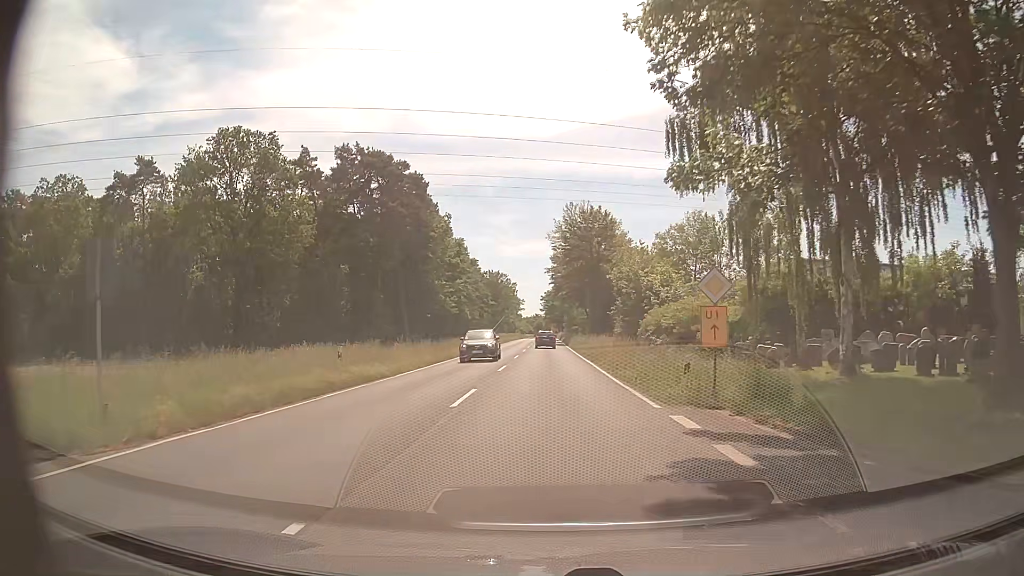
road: tertiary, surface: asphalt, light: Day
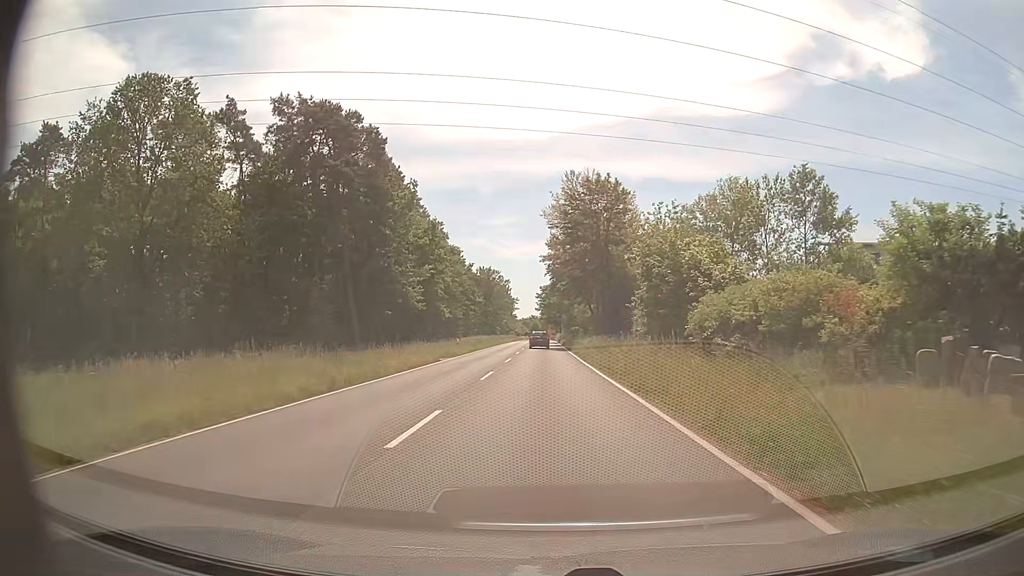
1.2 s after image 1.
(+0.1, +16.8) m; 0°
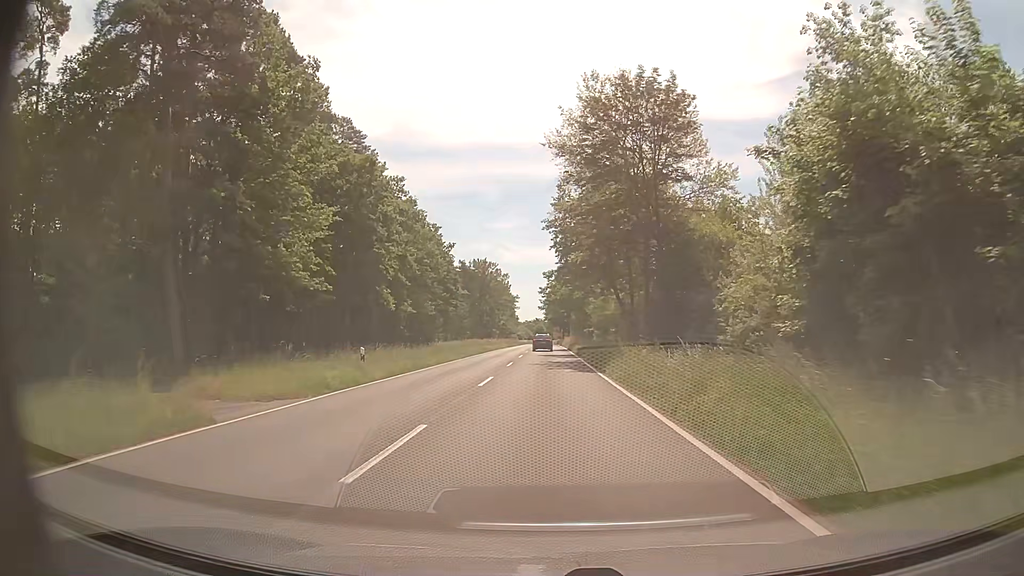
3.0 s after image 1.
(+0.1, +26.2) m; 0°
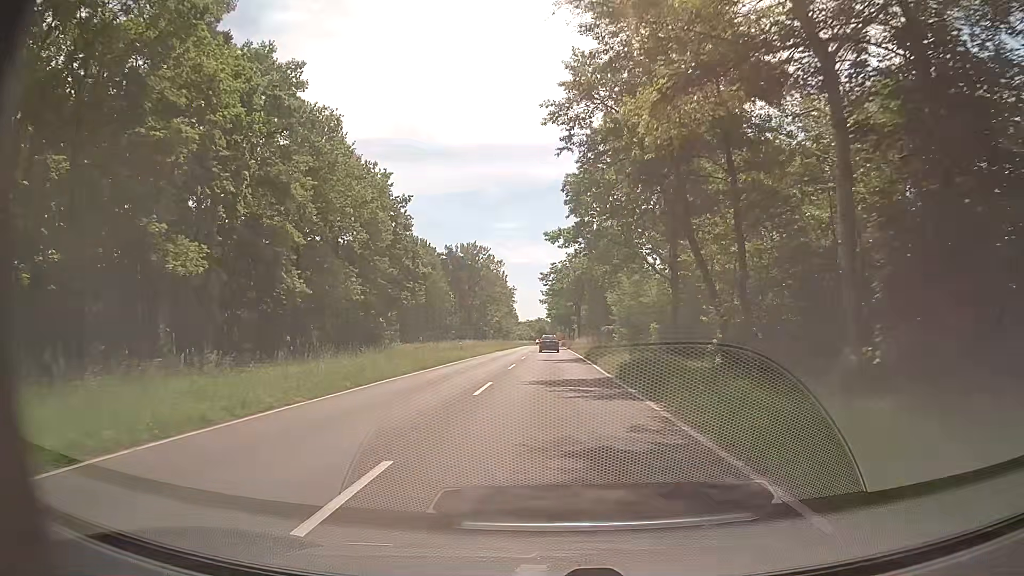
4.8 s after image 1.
(-0.2, +26.9) m; 0°
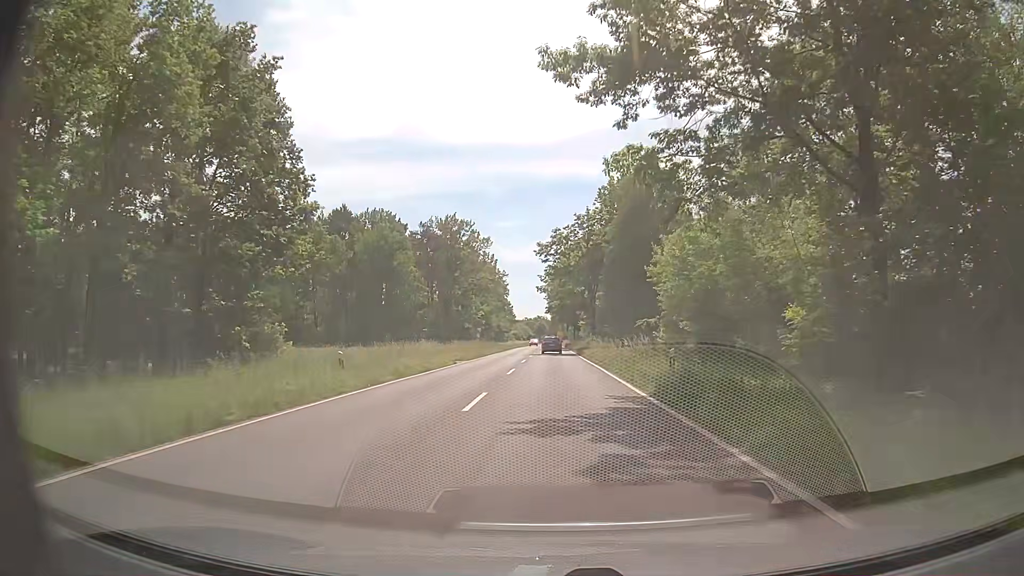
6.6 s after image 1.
(-0.1, +27.4) m; 0°
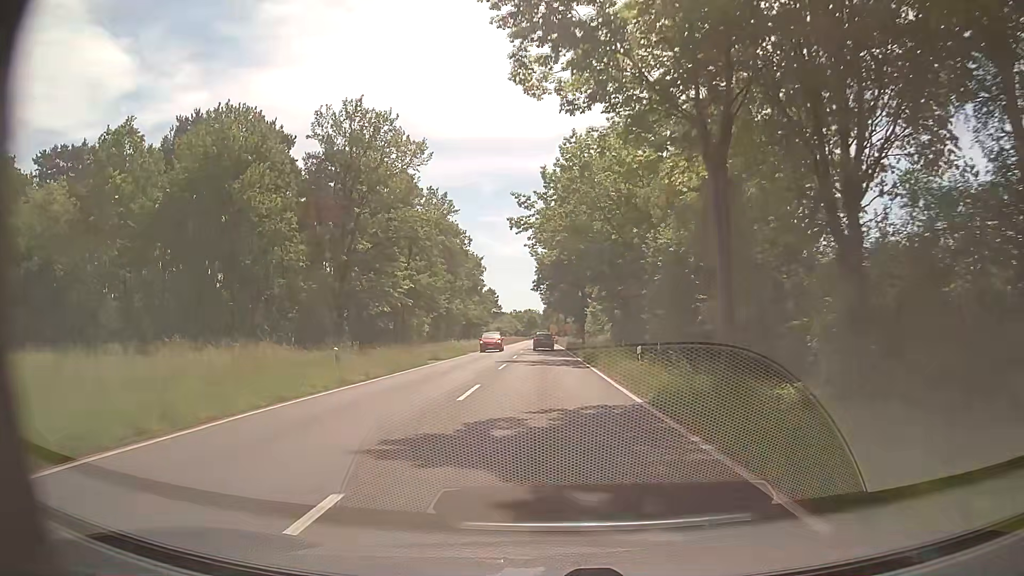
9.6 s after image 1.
(+0.3, +46.6) m; 0°
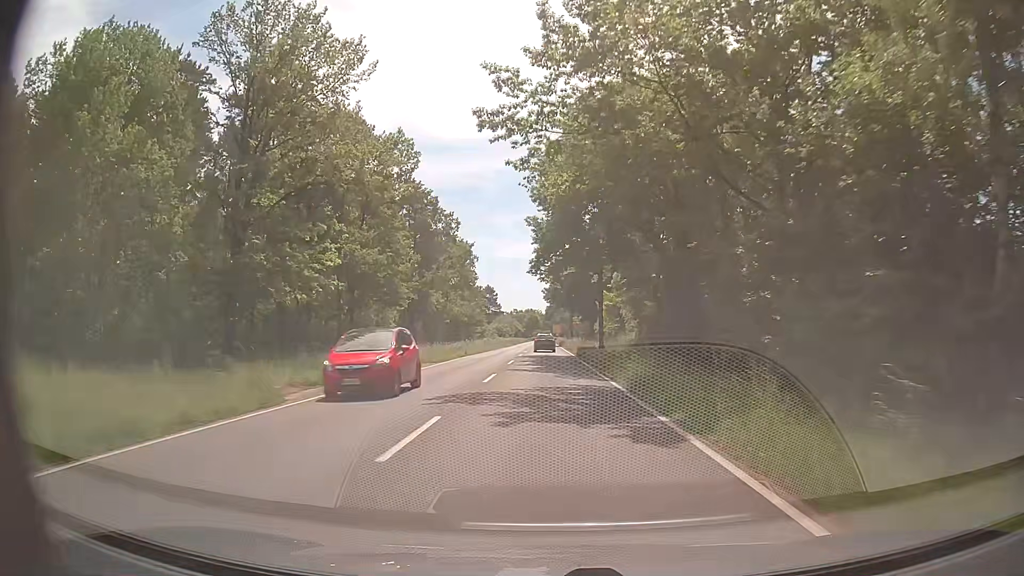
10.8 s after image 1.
(+0.1, +18.6) m; +1°
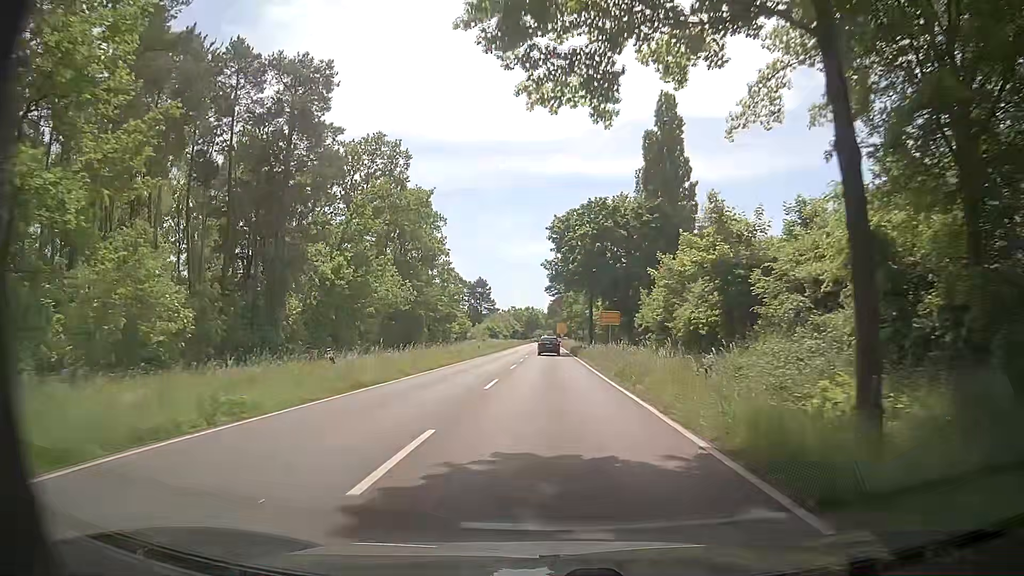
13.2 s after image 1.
(-0.6, +37.6) m; -1°
(0, +10) (0, +20) (0, +30) (0, +40) (0, +50) (0, +60) (0, +70) (0, +80) (0, +90) (0, +100) m
